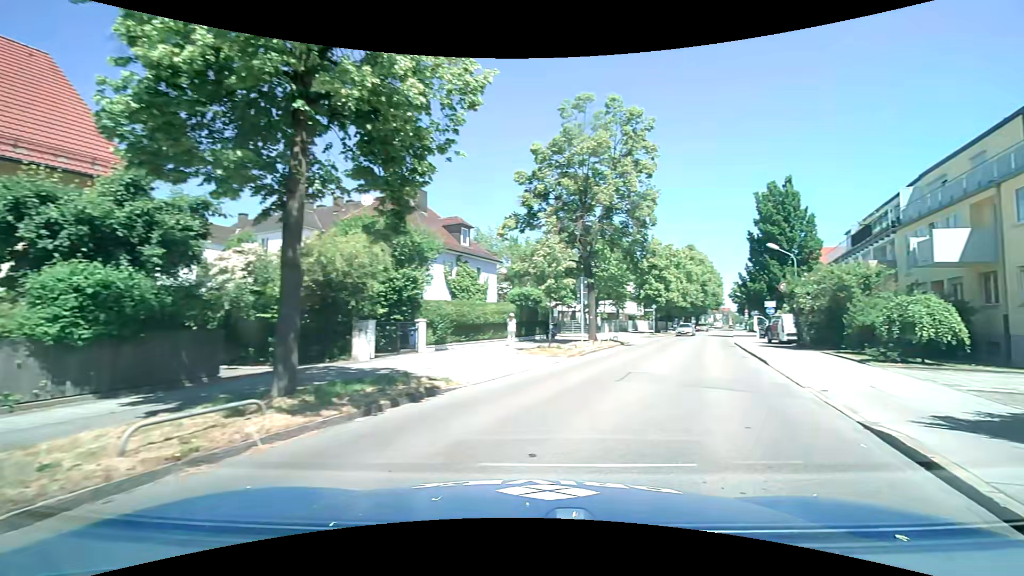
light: Day
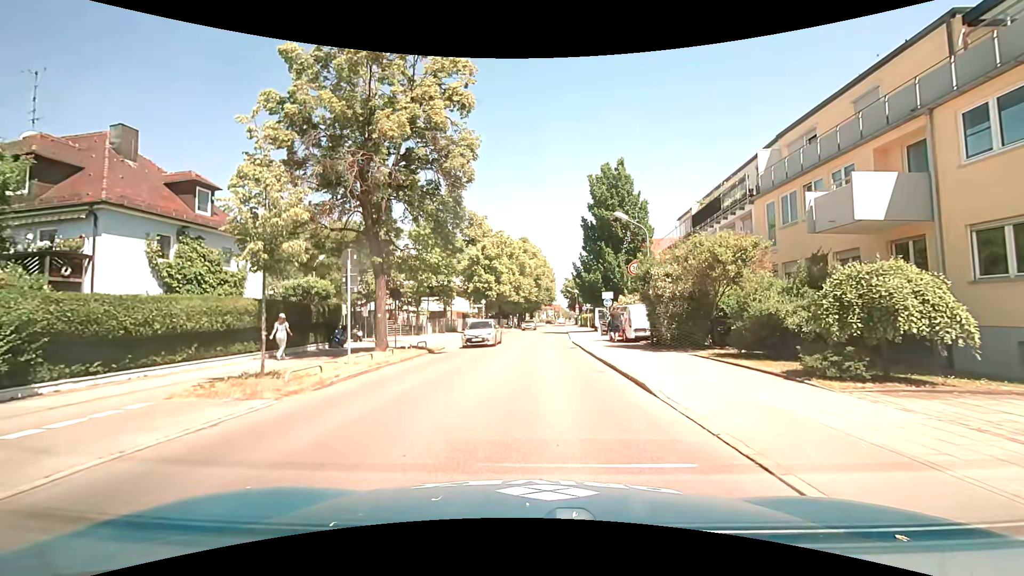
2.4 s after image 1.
(+3.2, +9.8) m; +21°
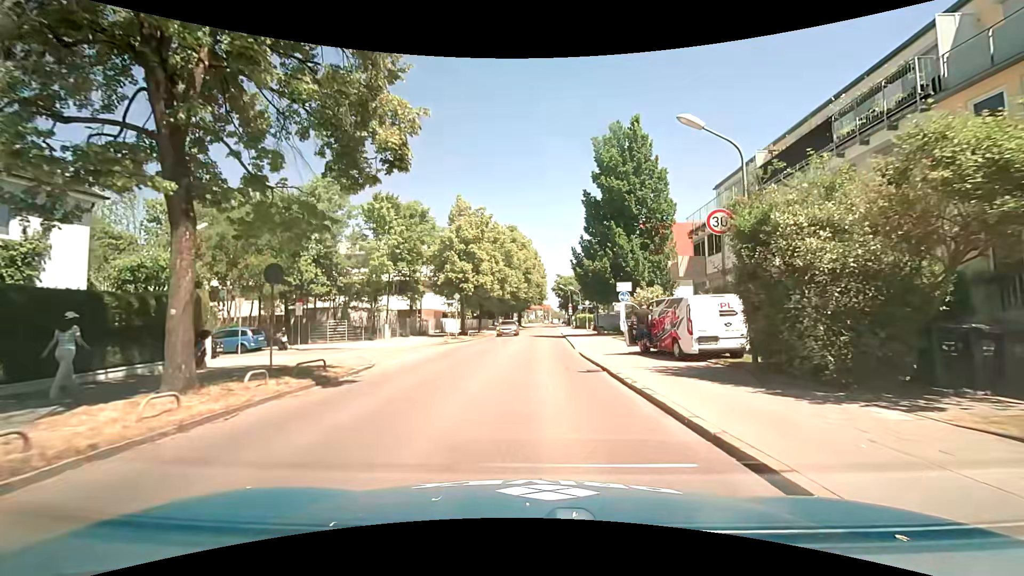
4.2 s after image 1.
(+0.1, +11.2) m; 0°
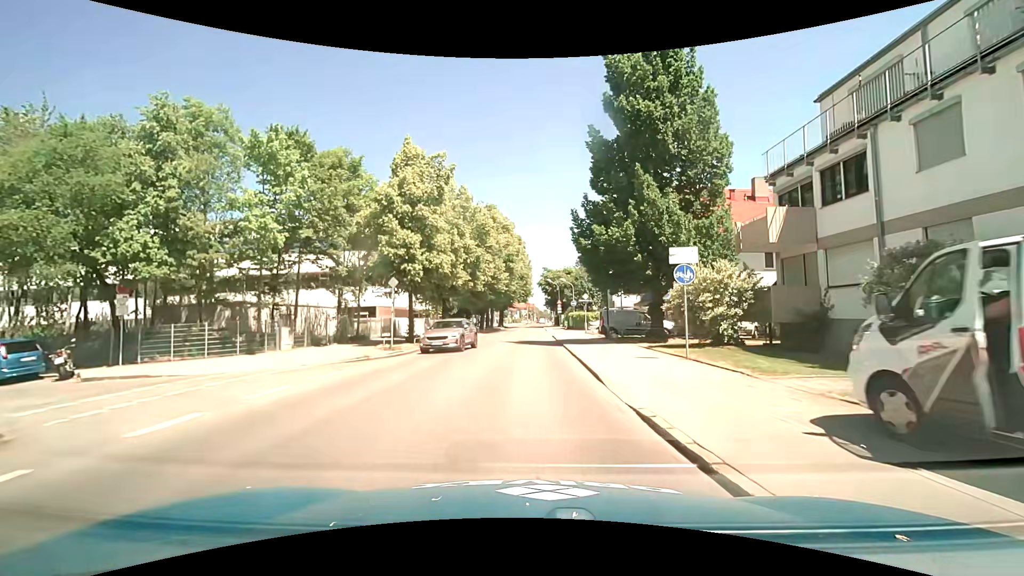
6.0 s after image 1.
(+0.4, +13.6) m; +2°
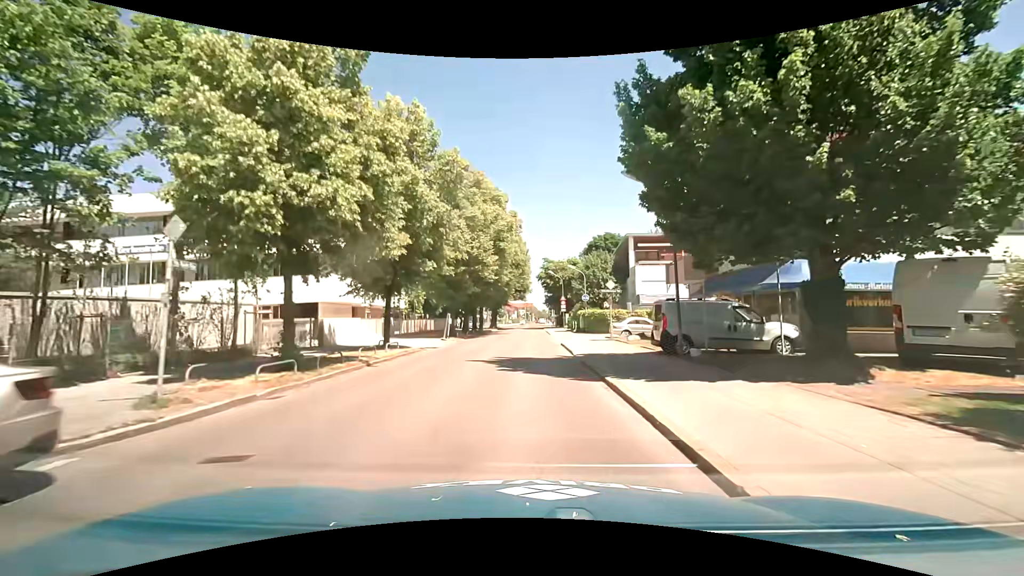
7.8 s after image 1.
(+0.2, +14.5) m; +1°
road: tertiary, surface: asphalt
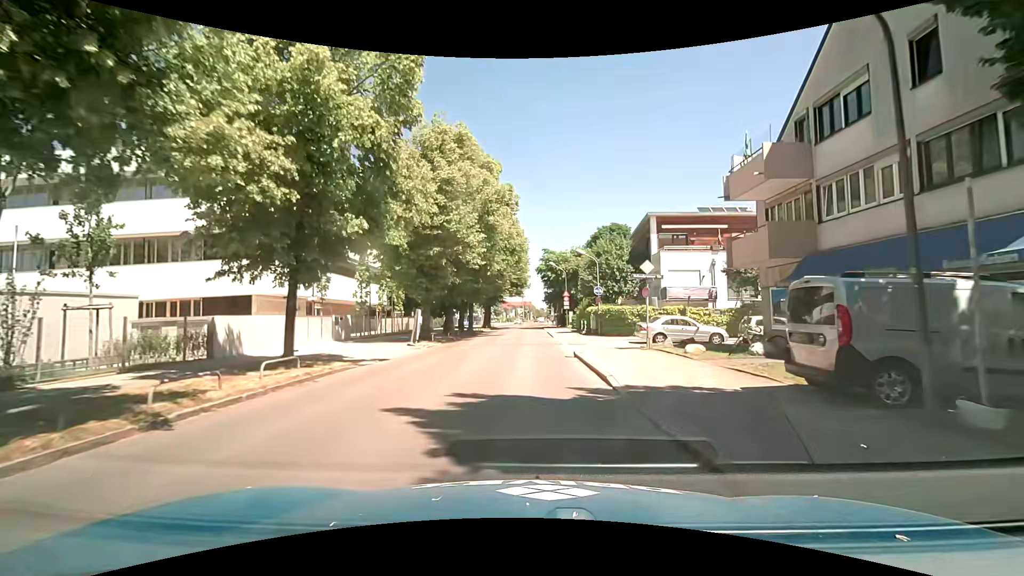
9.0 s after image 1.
(0.0, +9.4) m; 0°
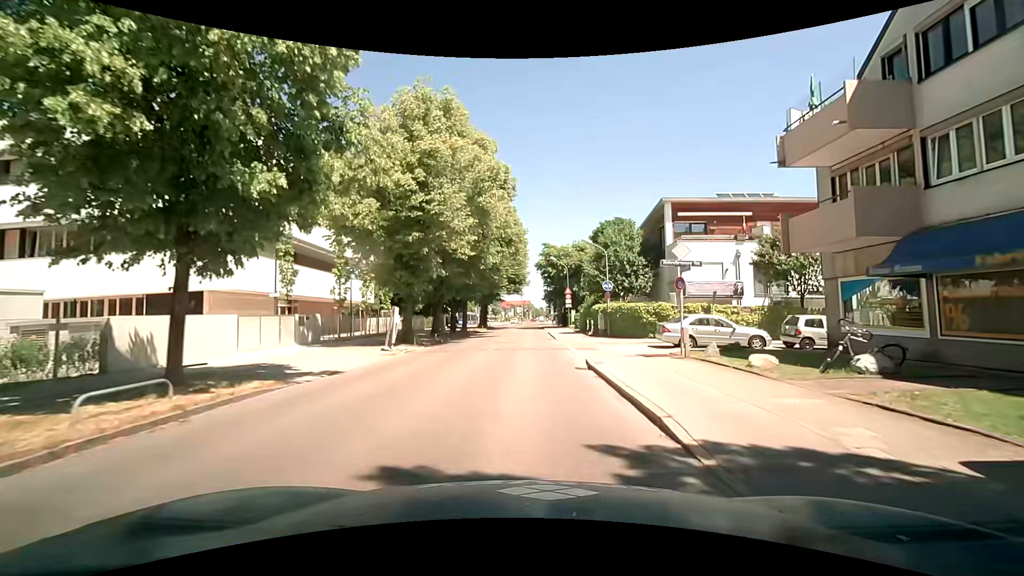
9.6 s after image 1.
(0.0, +4.5) m; +1°
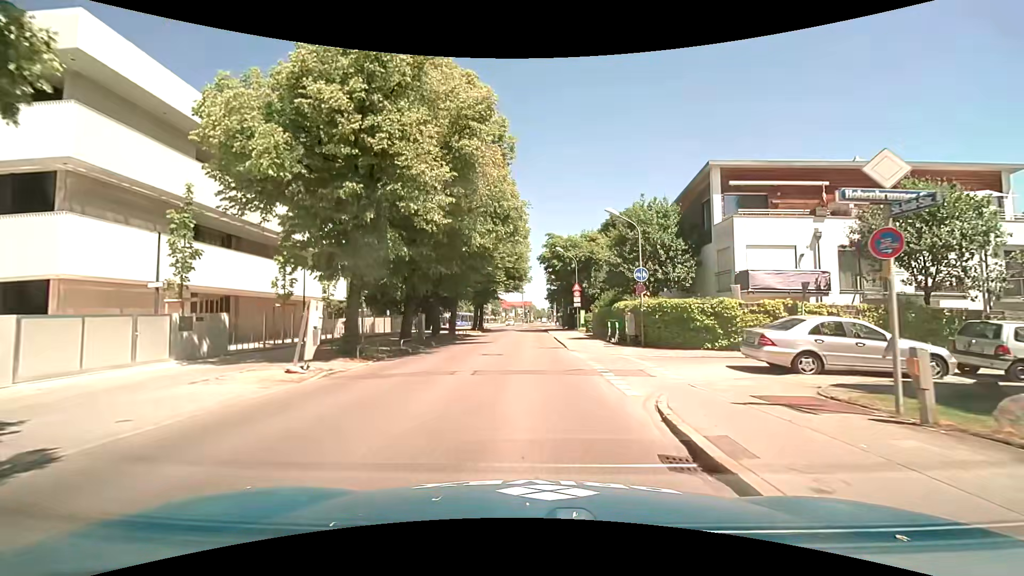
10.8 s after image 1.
(-0.1, +8.7) m; 0°
(0, +10) (0, +20) (0, +30) (0, +40) (0, +50) (0, +60) (-1, +70) (-2, +80) (-3, +90) (-3, +100) m
